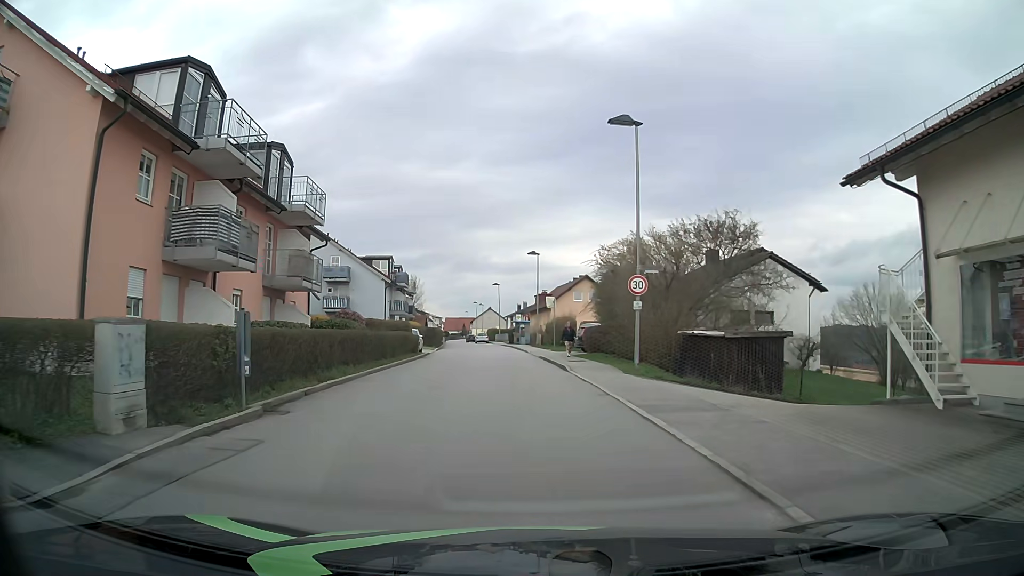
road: unclassified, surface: asphalt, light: Day
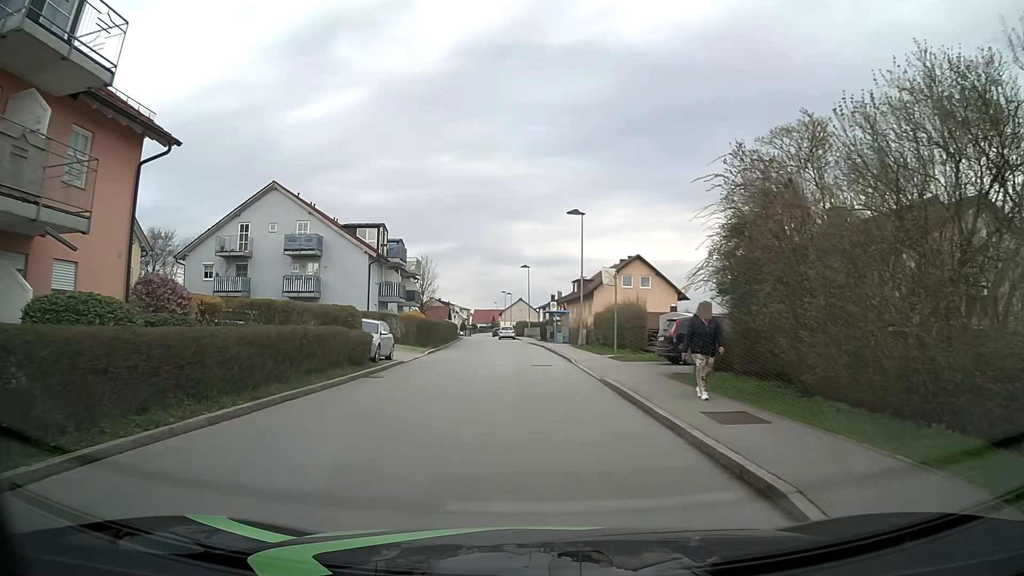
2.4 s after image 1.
(-0.5, +17.6) m; -2°
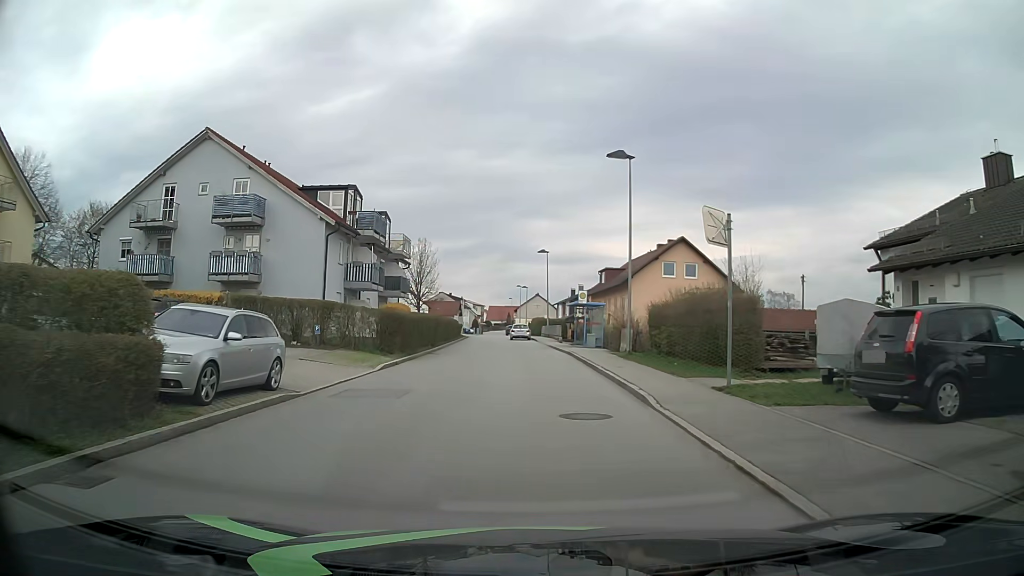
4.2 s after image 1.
(-0.3, +13.2) m; -1°
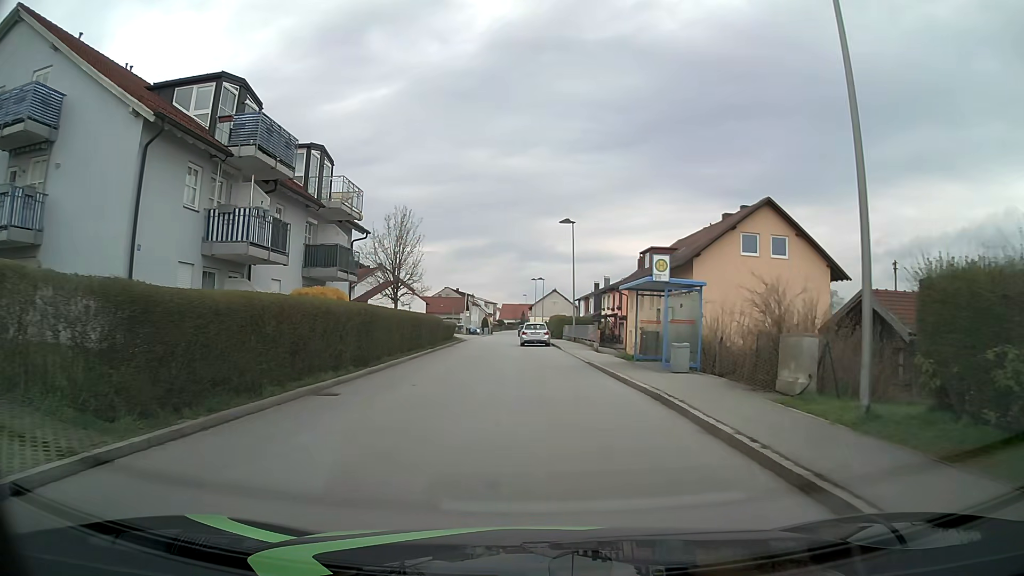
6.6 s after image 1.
(-0.4, +17.9) m; -2°
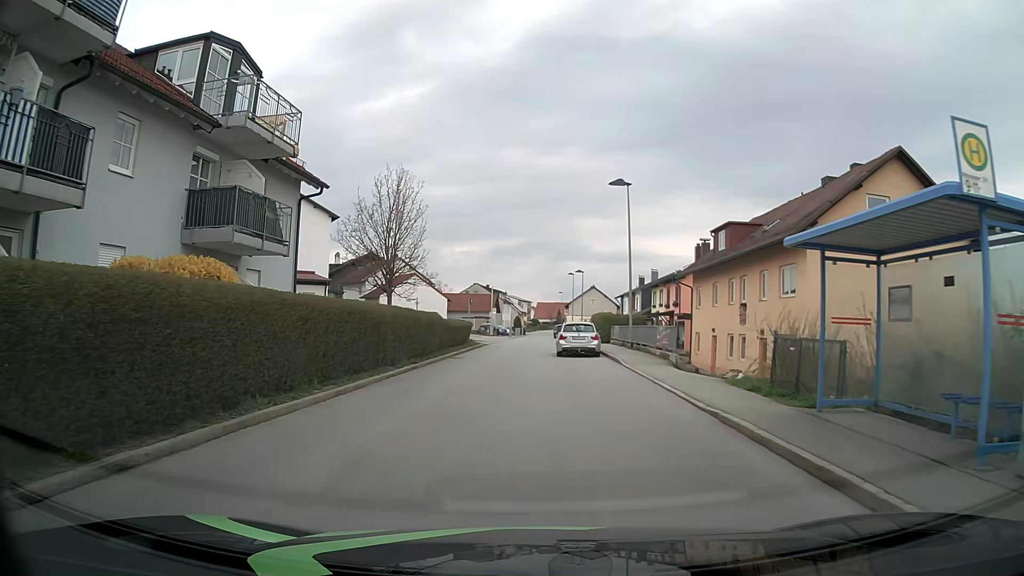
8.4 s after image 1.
(-0.1, +12.1) m; -3°
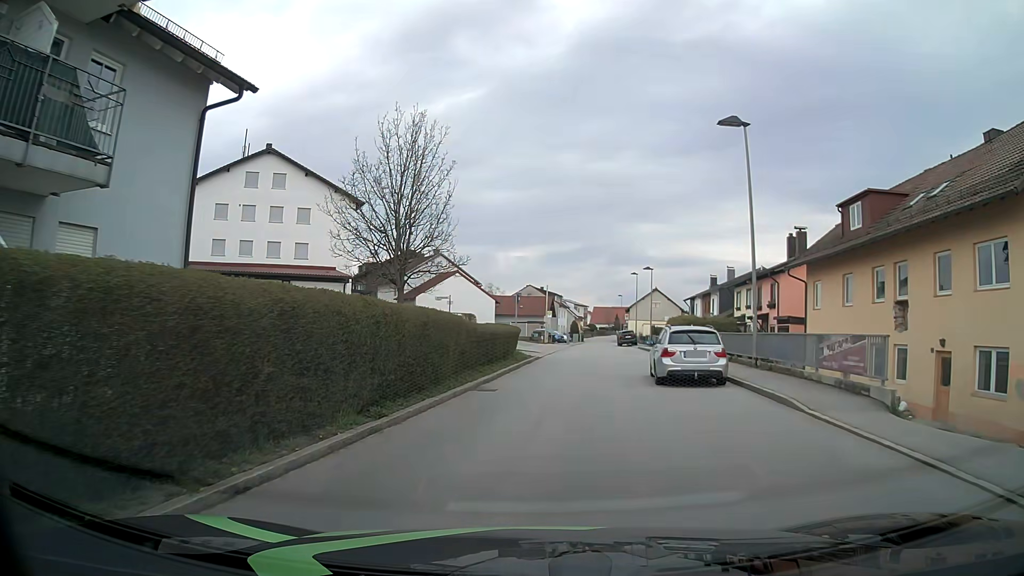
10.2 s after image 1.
(-0.5, +10.9) m; -5°
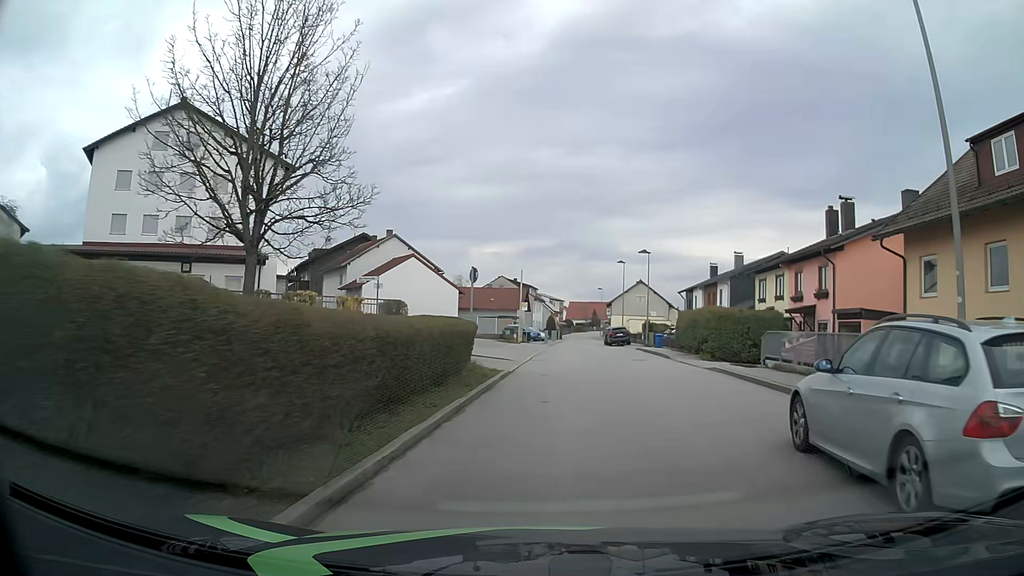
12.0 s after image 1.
(+0.1, +12.1) m; +2°
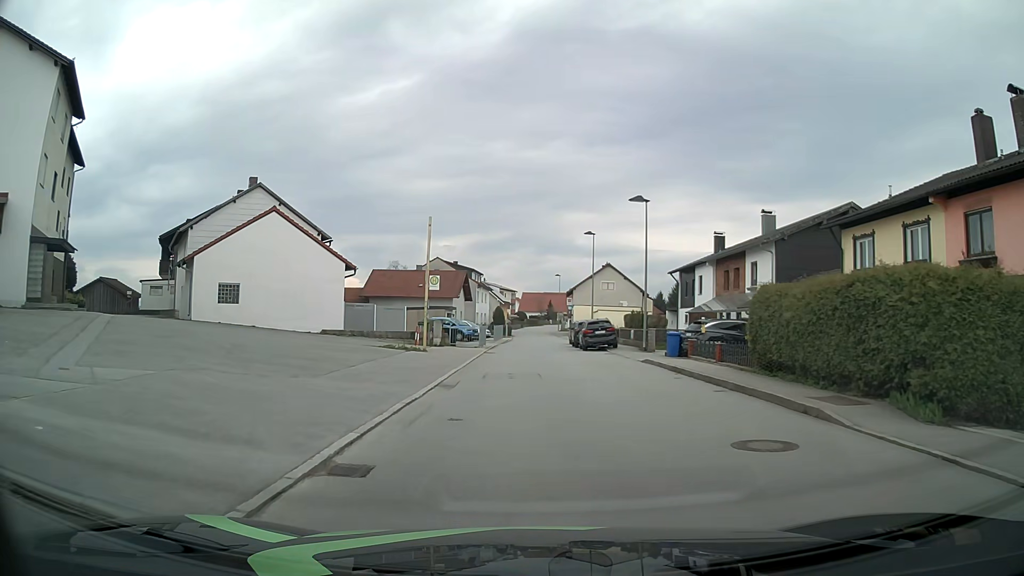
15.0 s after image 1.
(+1.4, +21.4) m; +4°
(0, +10) (0, +20) (0, +30) (0, +40) (0, +50) (0, +60) (+1, +70) (+1, +80) (+1, +90) (+1, +100) m
